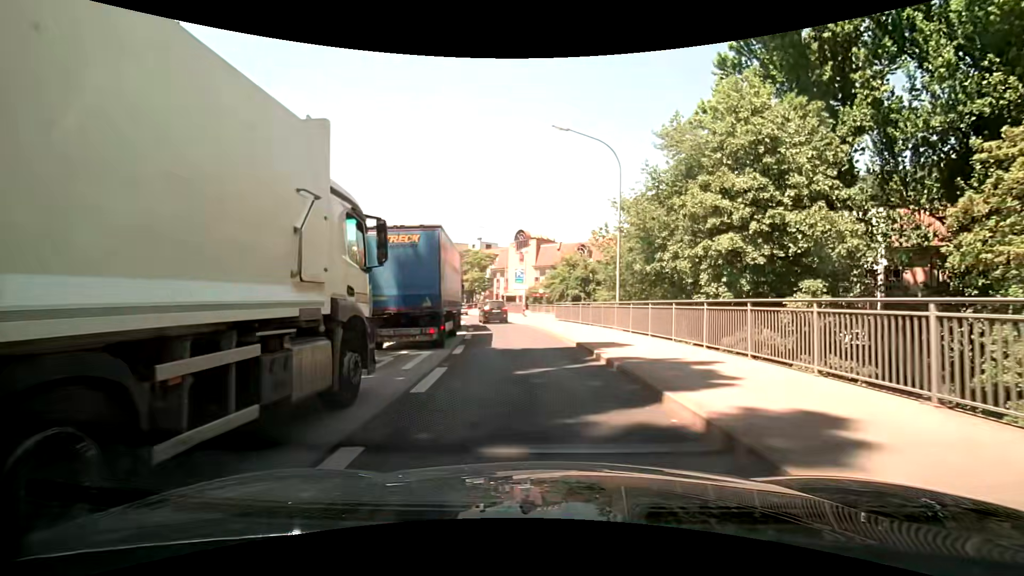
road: primary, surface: asphalt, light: Day
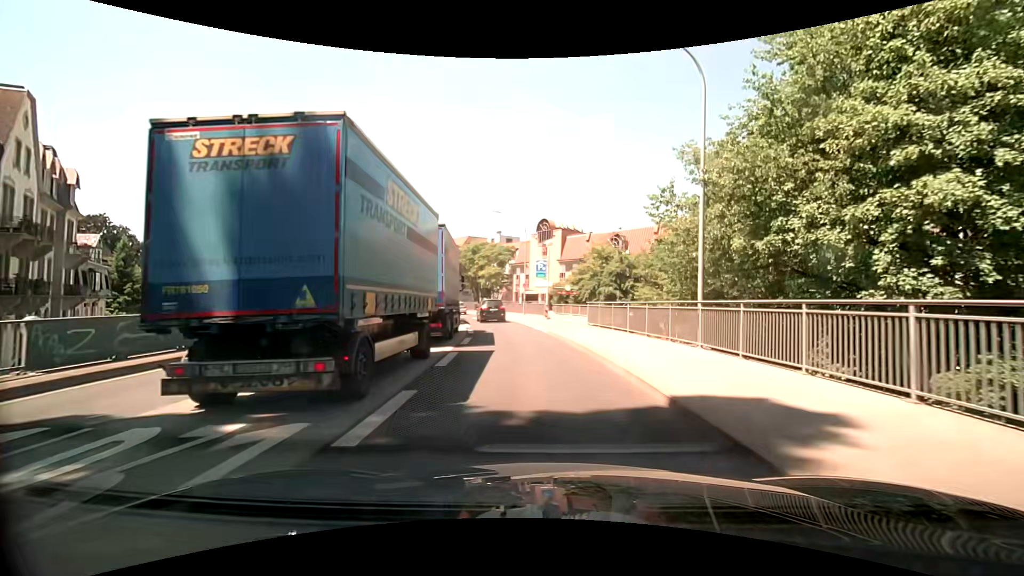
(-0.3, +9.1) m; -3°
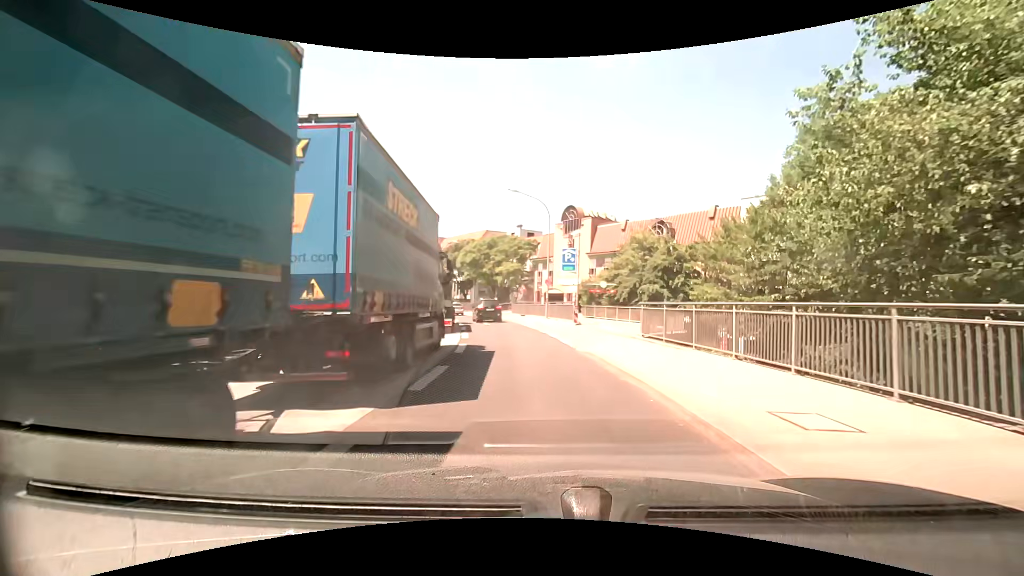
(-0.3, +9.1) m; -4°
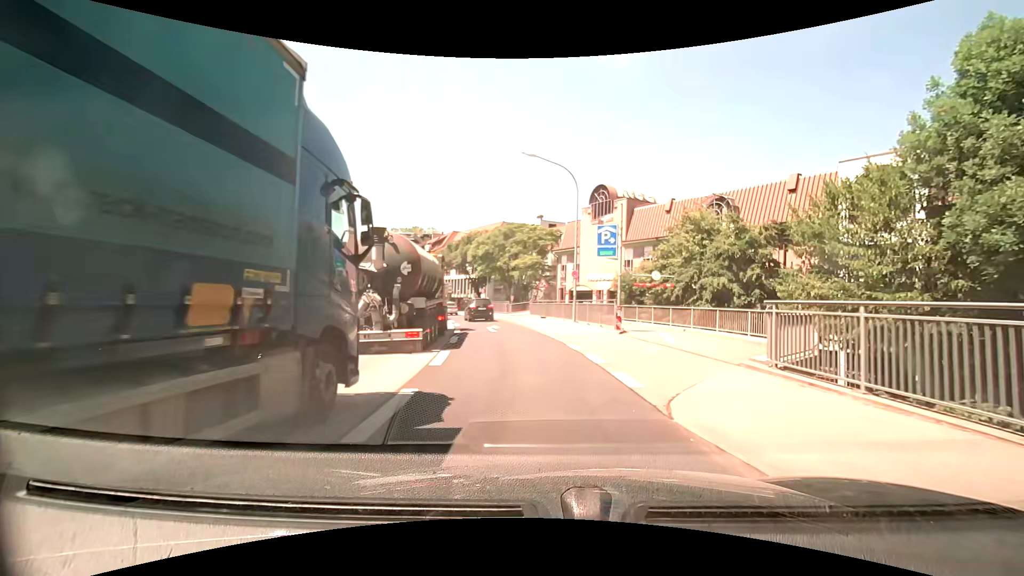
(-0.1, +9.0) m; -2°
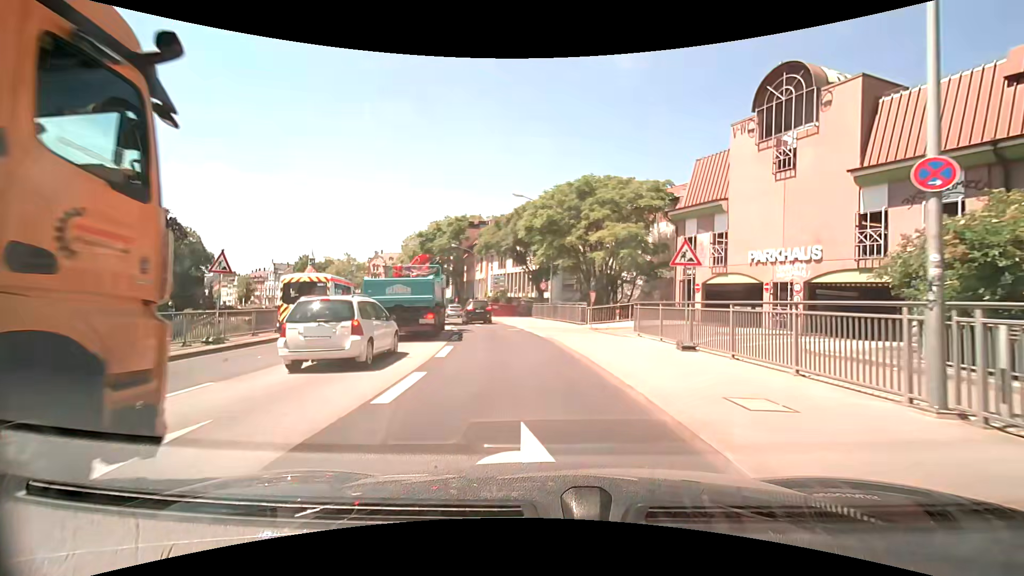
(-1.7, +22.3) m; -9°
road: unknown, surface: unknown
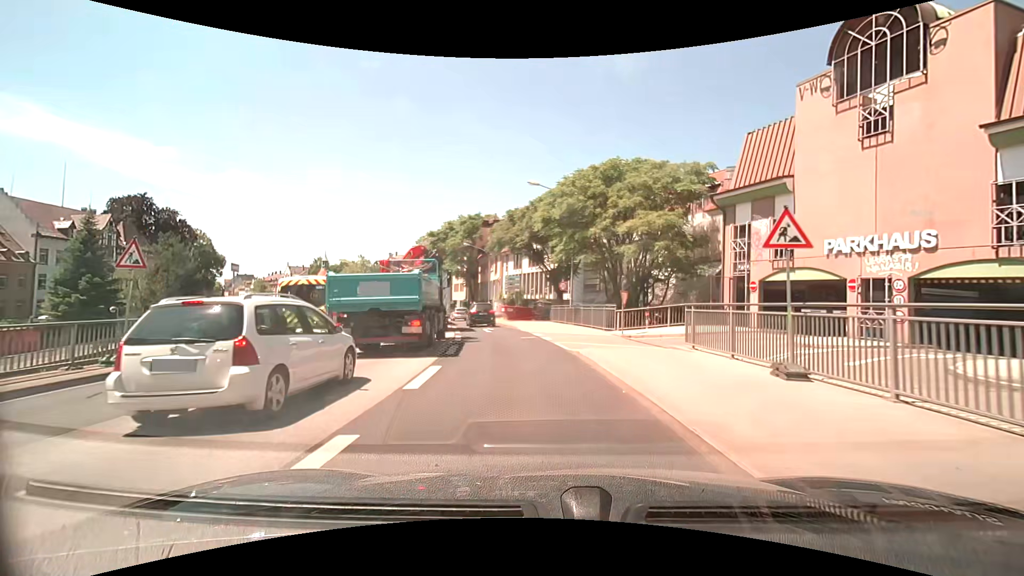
(-0.1, +4.5) m; -2°
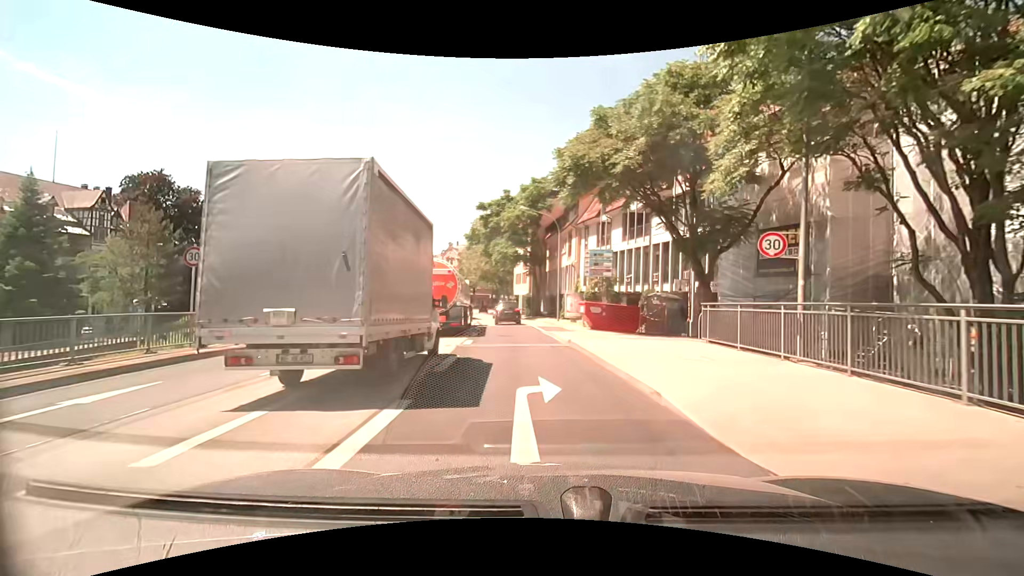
(-1.7, +22.4) m; -8°
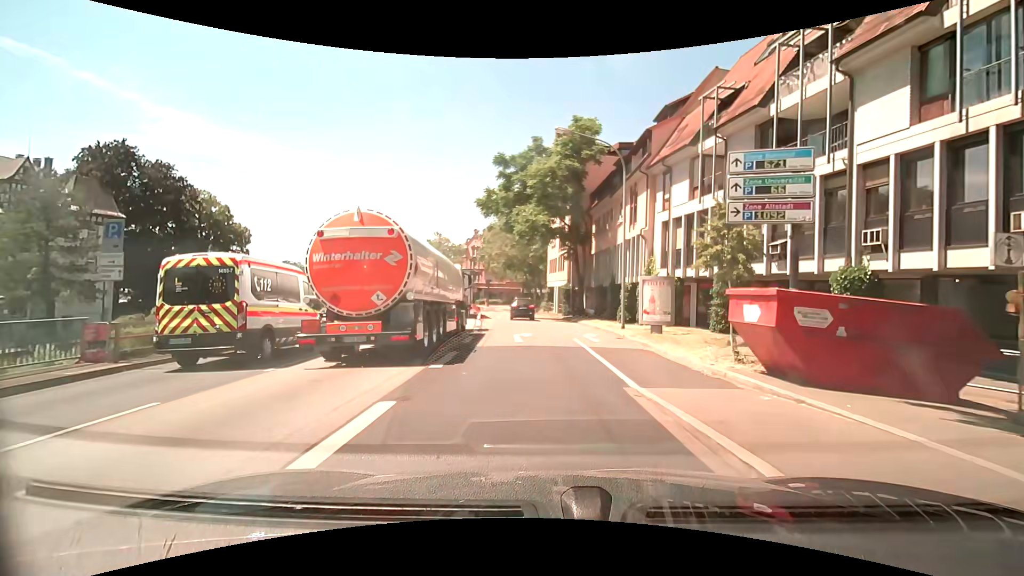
(-0.6, +18.1) m; -5°
